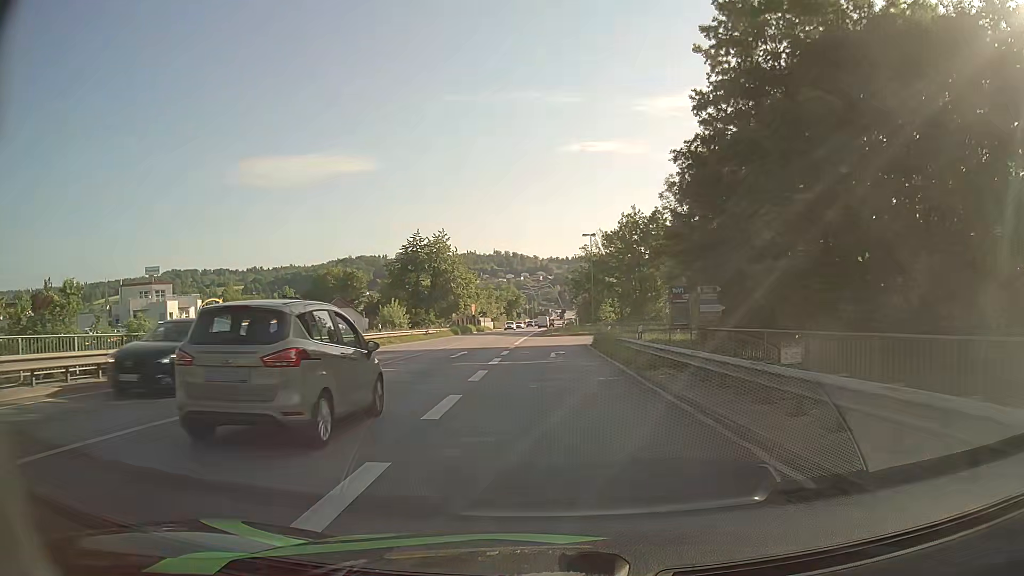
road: primary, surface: asphalt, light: Day
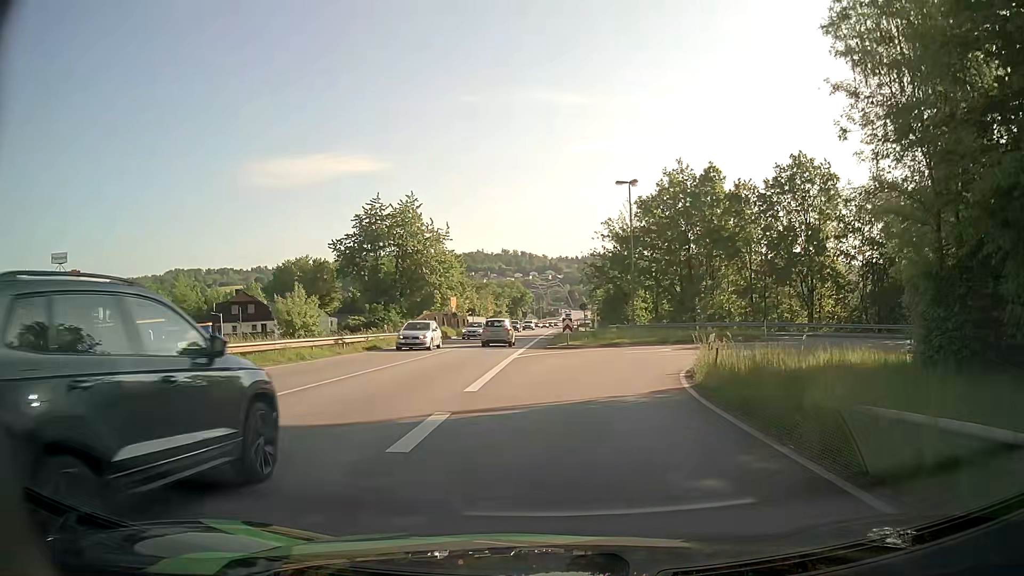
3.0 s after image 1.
(-0.3, +26.1) m; -1°
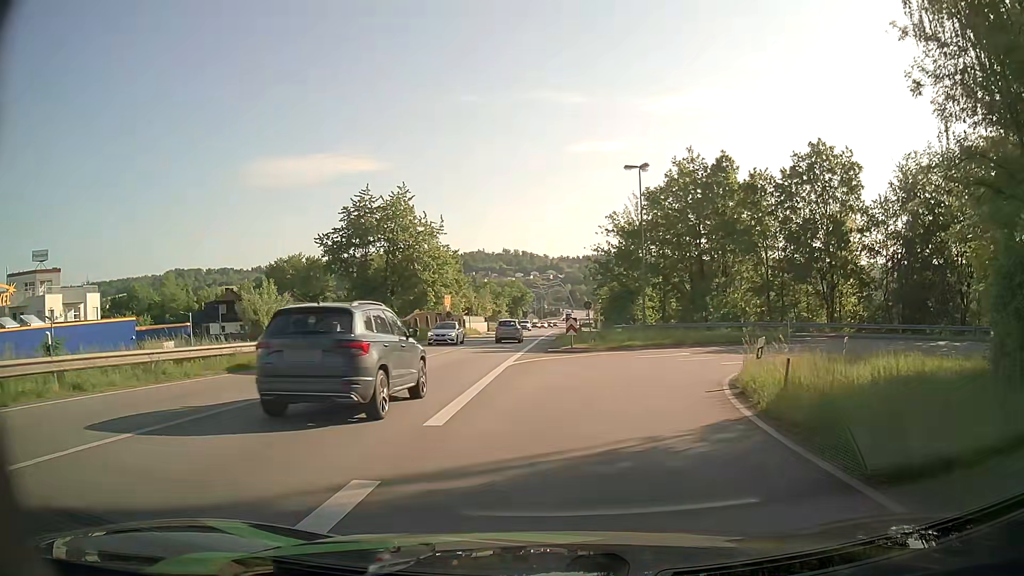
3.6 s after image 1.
(0.0, +4.3) m; 0°
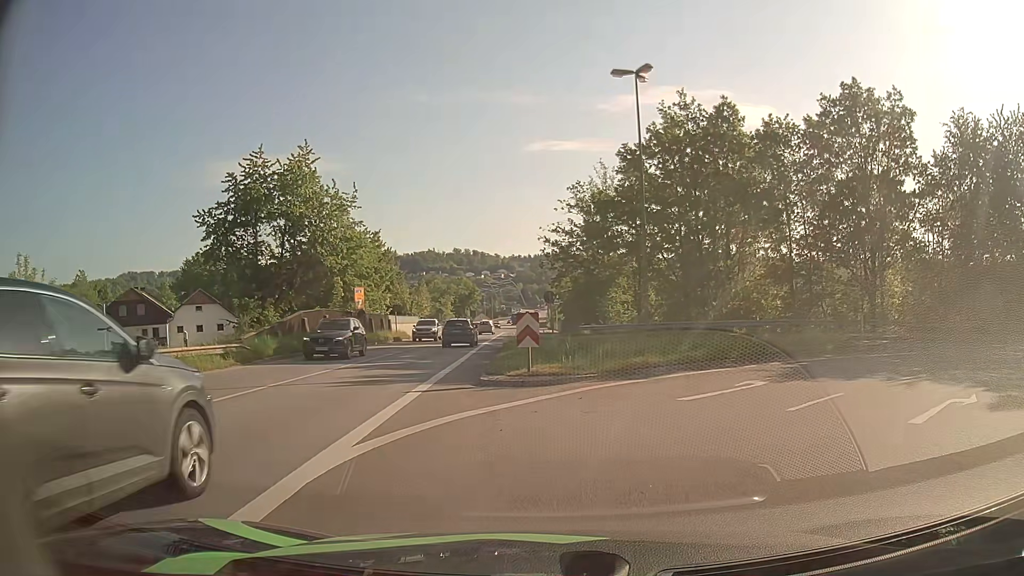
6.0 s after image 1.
(+0.3, +15.0) m; +3°
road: primary_link
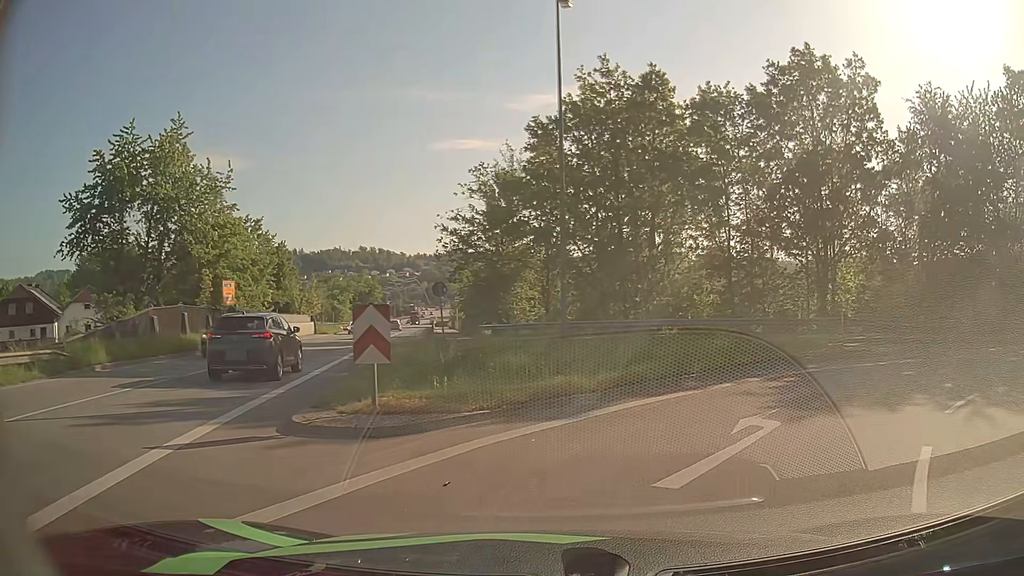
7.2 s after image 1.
(+0.4, +6.2) m; +9°
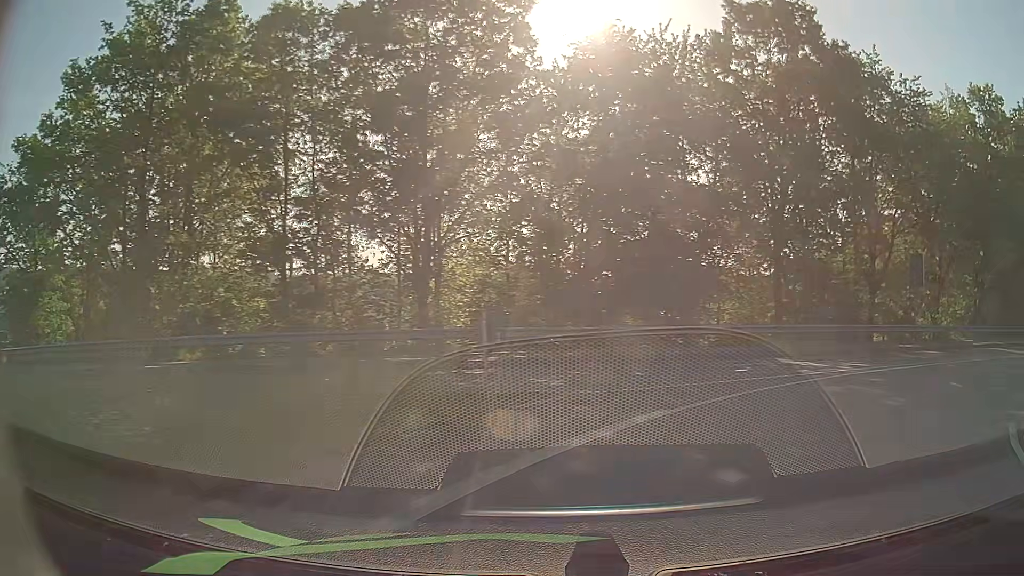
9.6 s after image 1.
(+3.2, +11.3) m; +35°
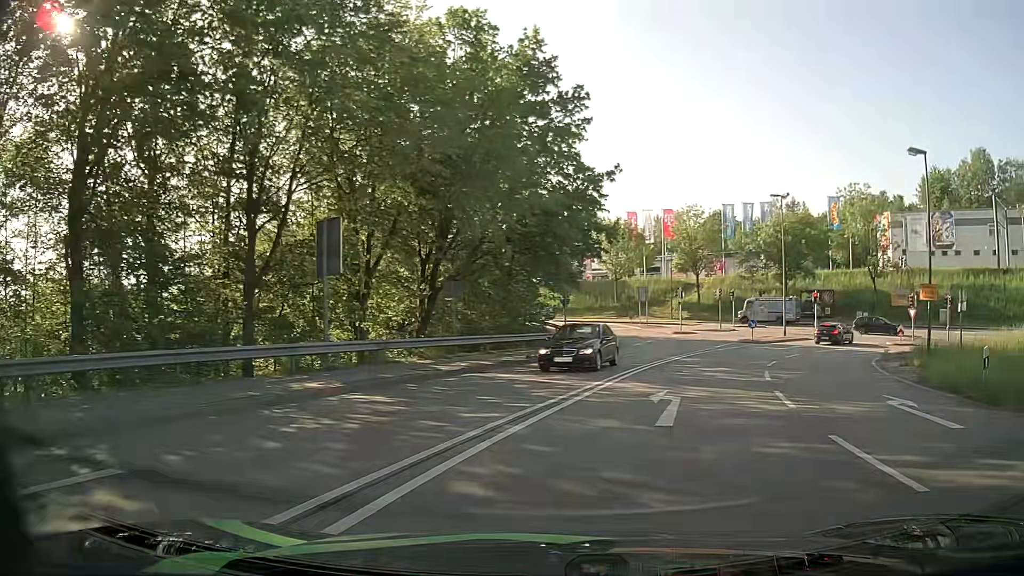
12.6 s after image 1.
(+6.2, +13.2) m; +50°
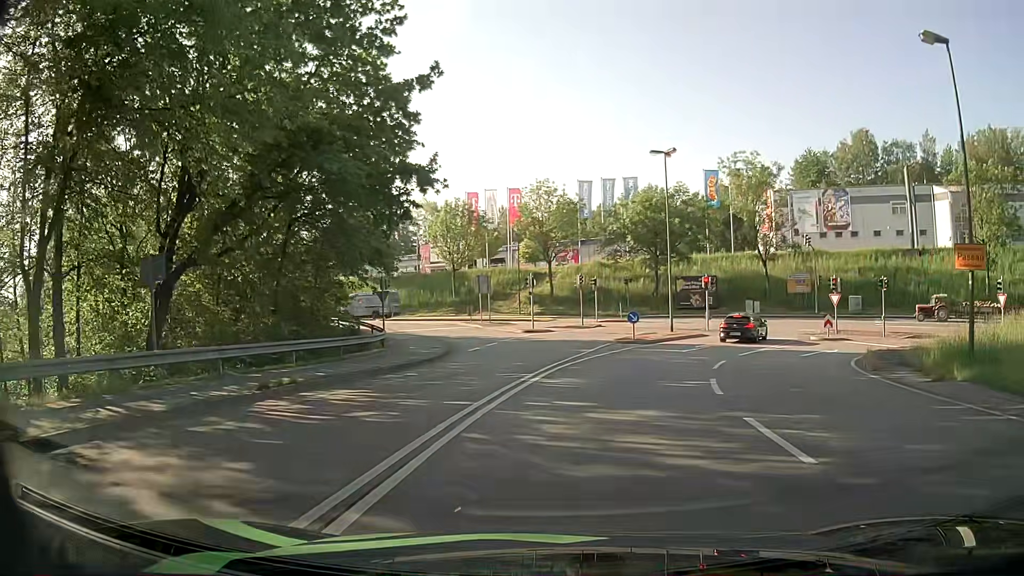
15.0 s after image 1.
(+1.6, +11.5) m; +14°
(+1, +10) (+3, +20) (+7, +29) (+11, +38) (+13, +47) (+8, +56) (0, +61) (-10, +65) (-19, +68) (-28, +72) m
